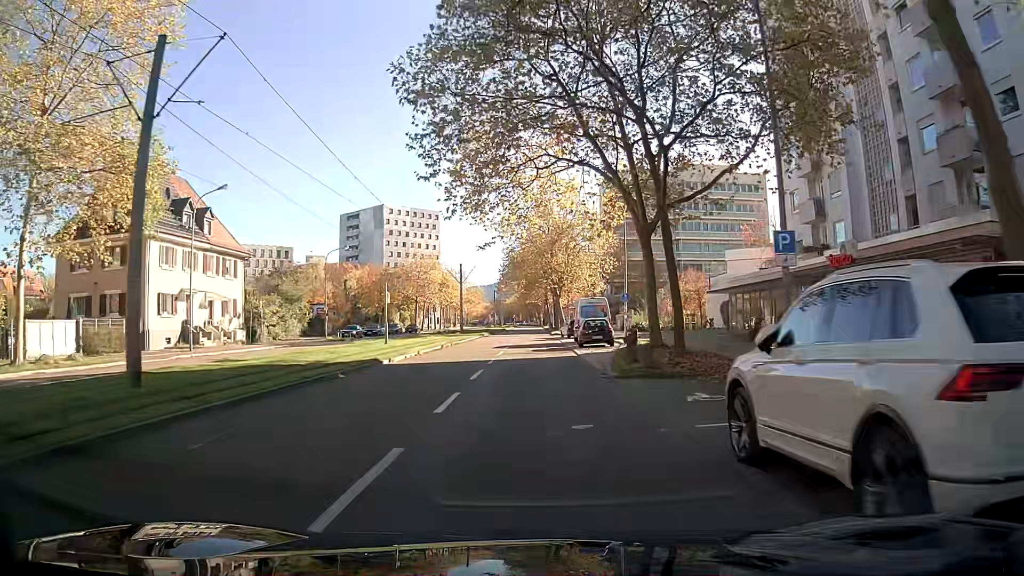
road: tertiary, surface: asphalt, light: Day
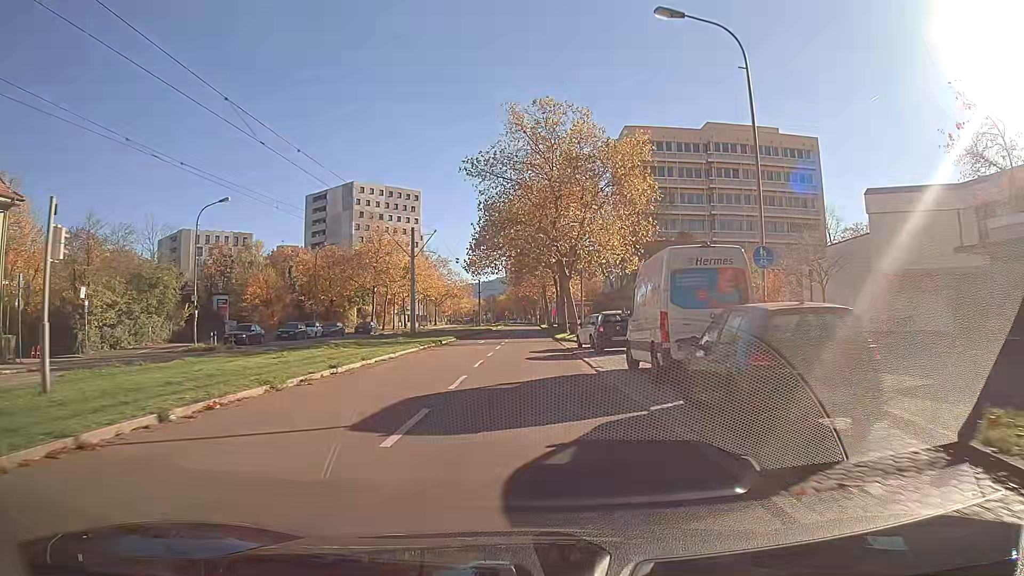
(+0.1, +26.5) m; 0°
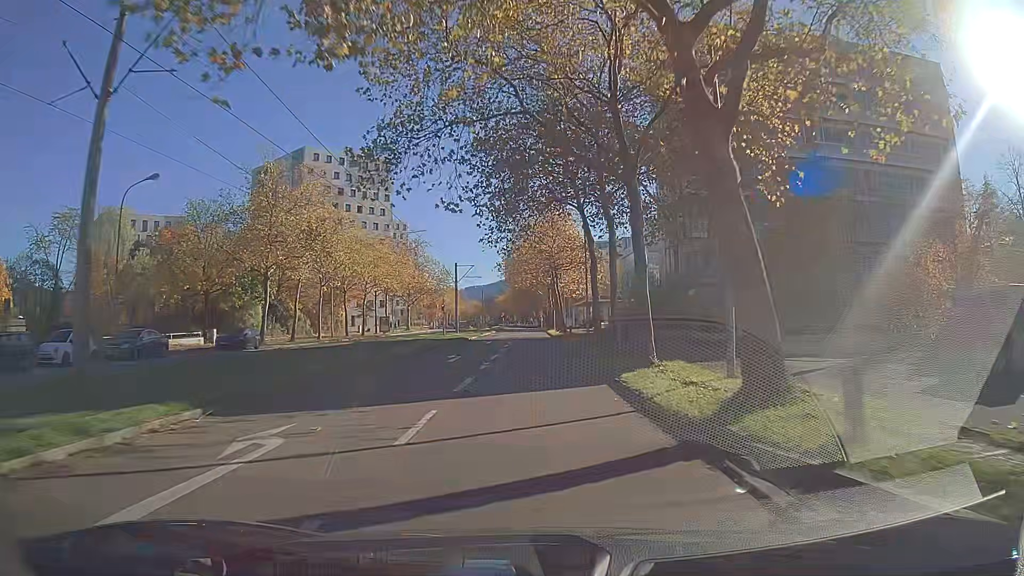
(+0.1, +34.9) m; 0°
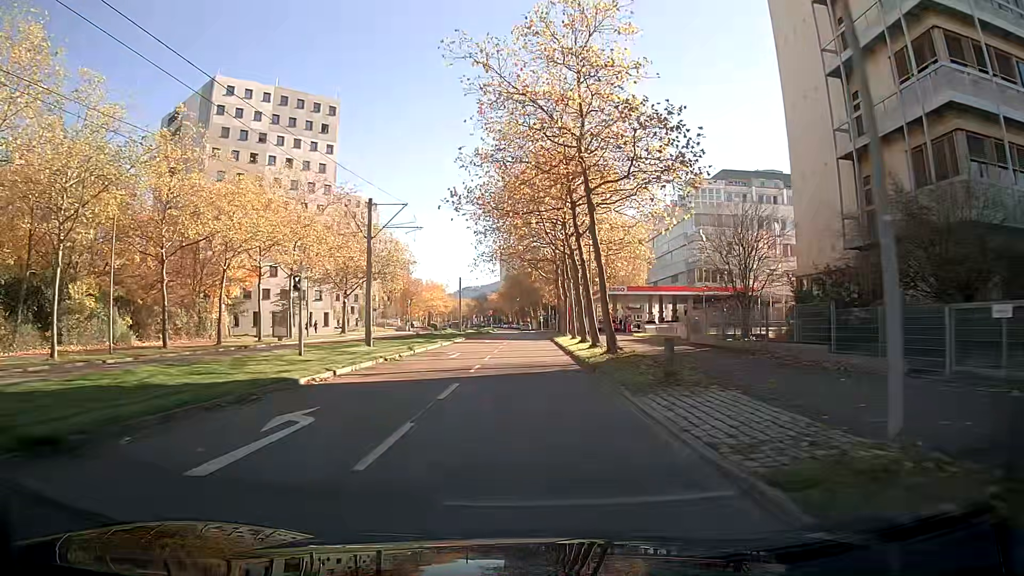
(+0.1, +36.8) m; +1°
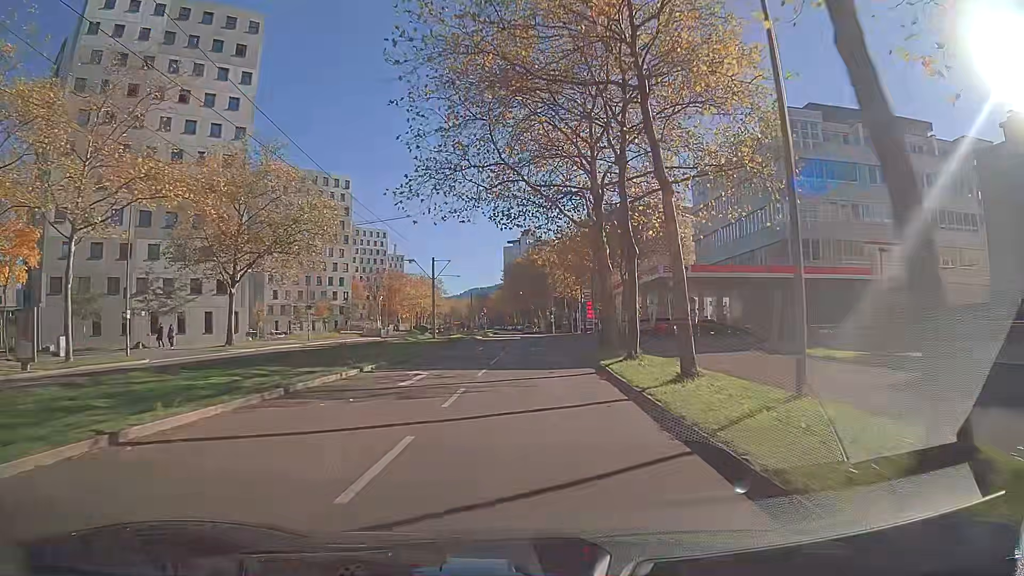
(-0.3, +30.6) m; -1°
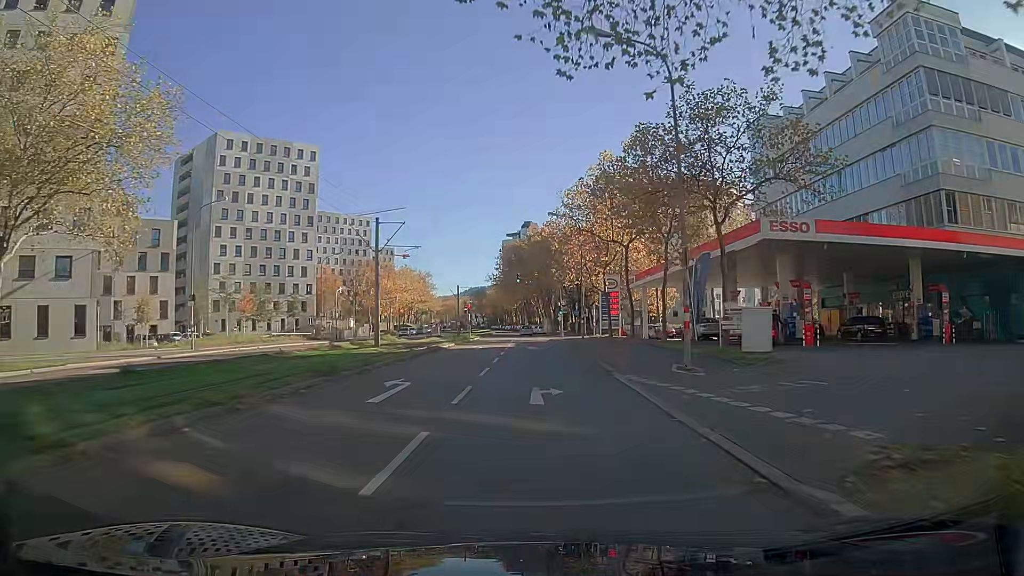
(-0.1, +23.3) m; 0°
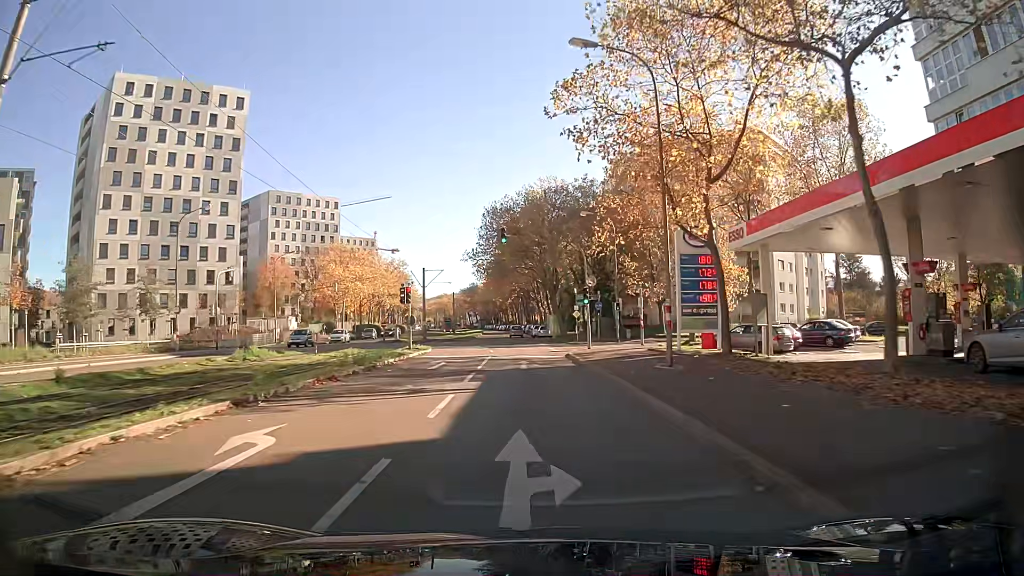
(+0.1, +30.9) m; 0°
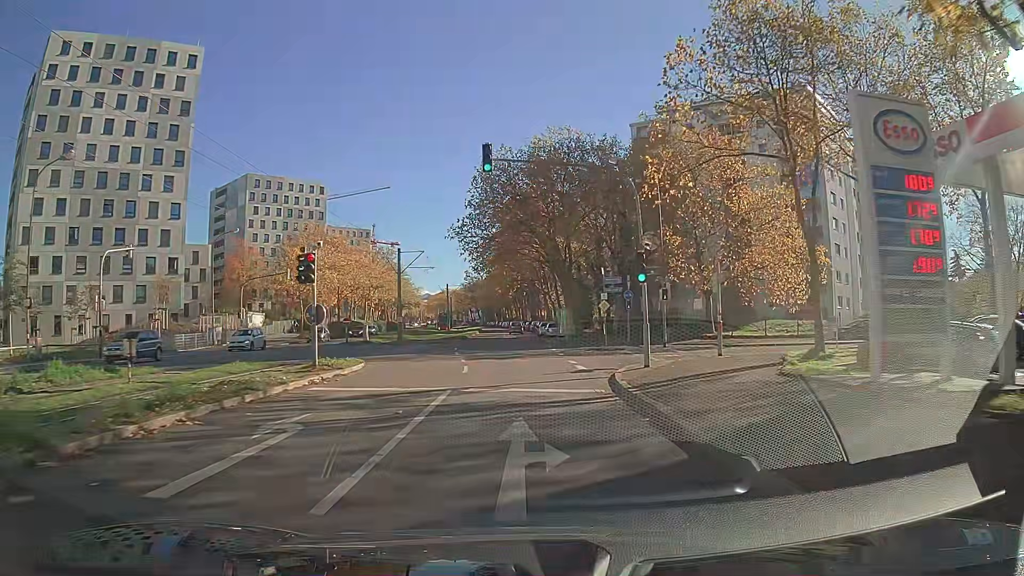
(-0.1, +15.5) m; 0°
(0, +10) (0, +20) (0, +30) (-1, +40) (-1, +50) (-1, +60) (-2, +70) (-2, +80) (-2, +90) (-3, +100) m
